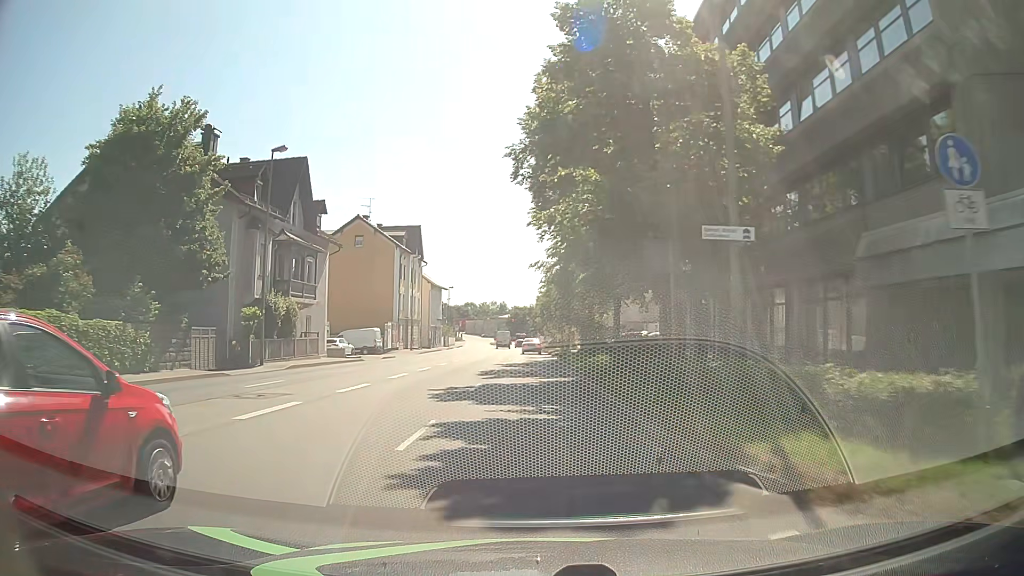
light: Day
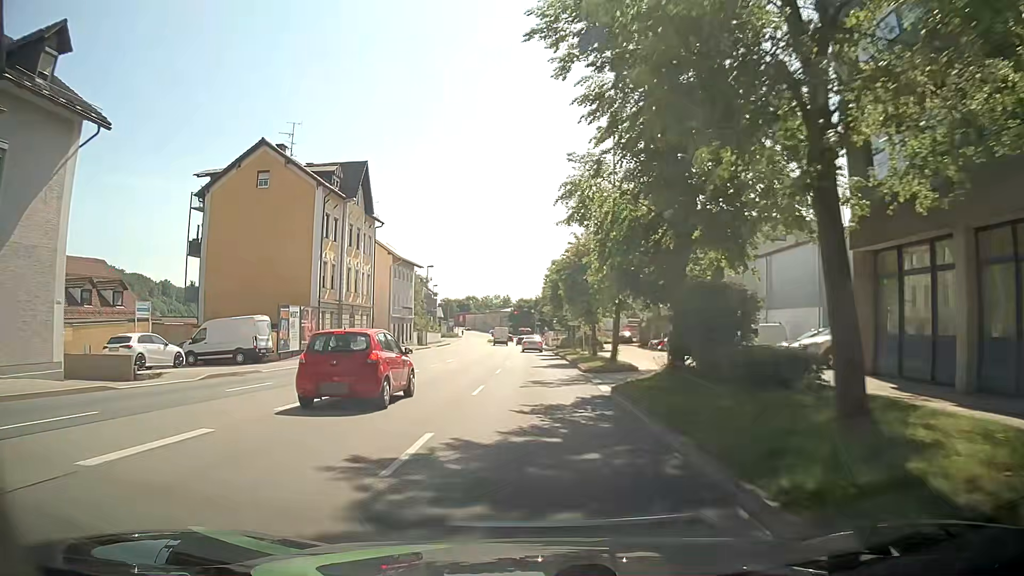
(-0.2, +28.6) m; 0°
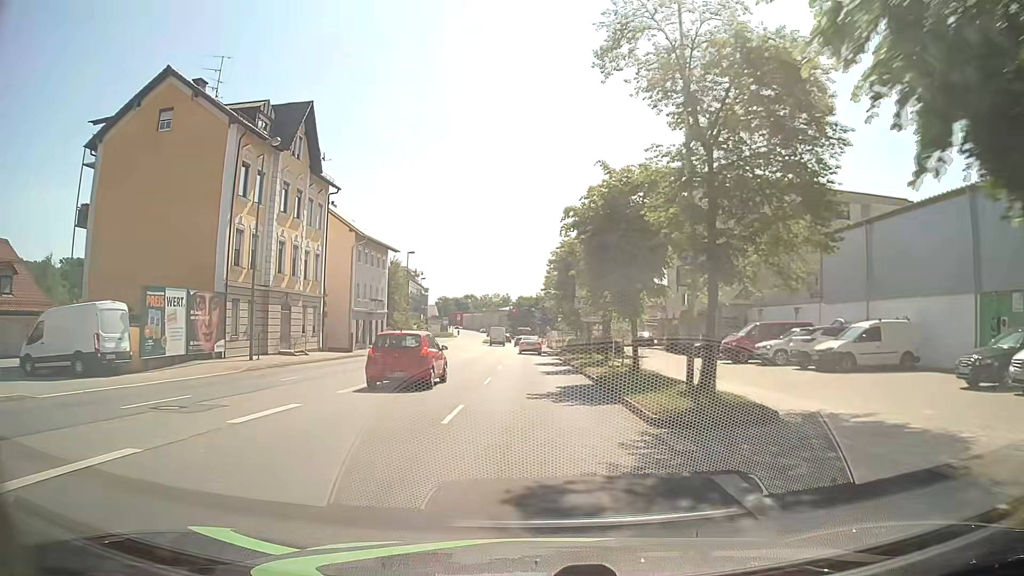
(-0.1, +14.1) m; -1°
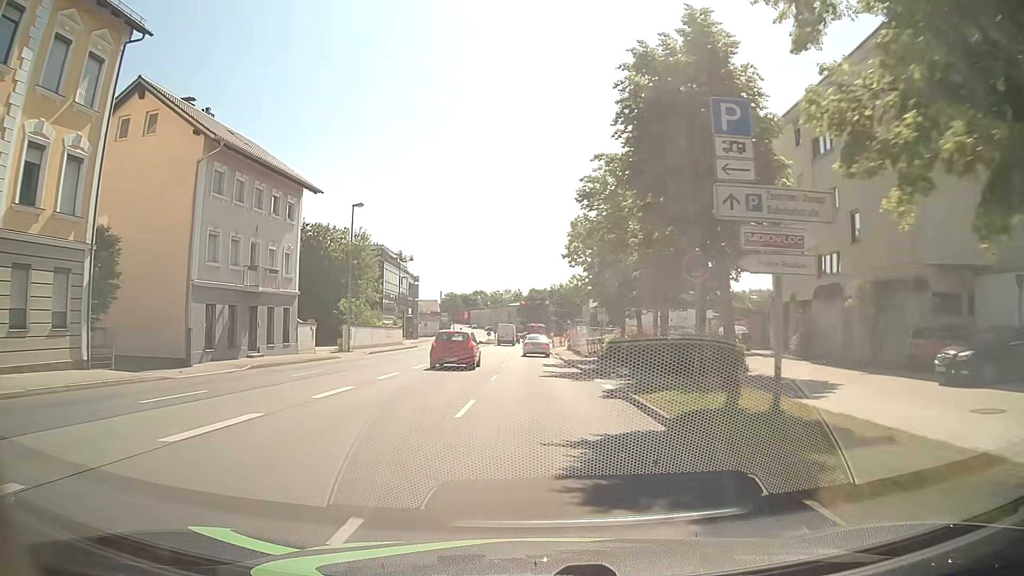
(0.0, +26.3) m; -1°
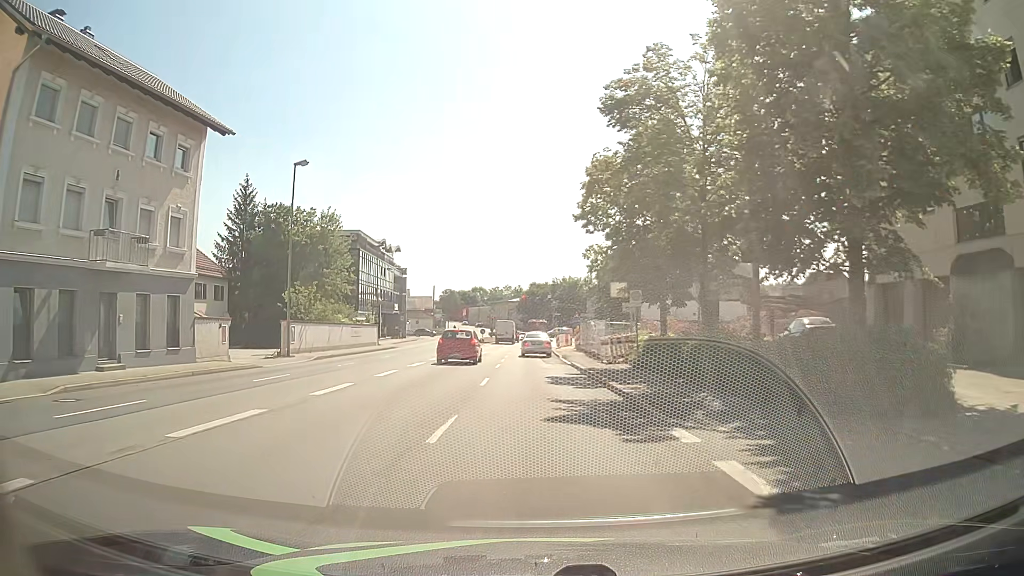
(0.0, +11.7) m; +1°
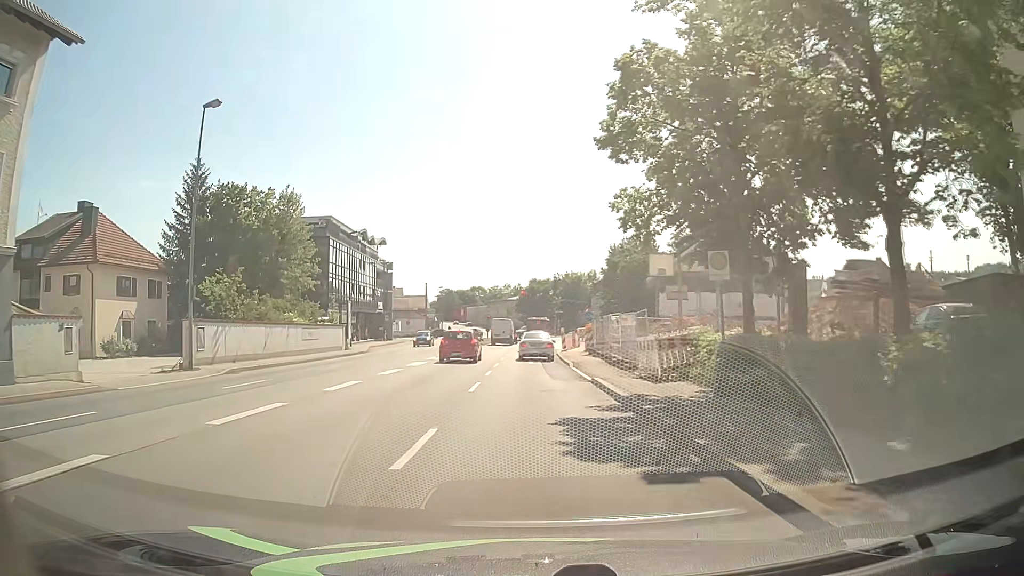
(-0.1, +10.5) m; 0°
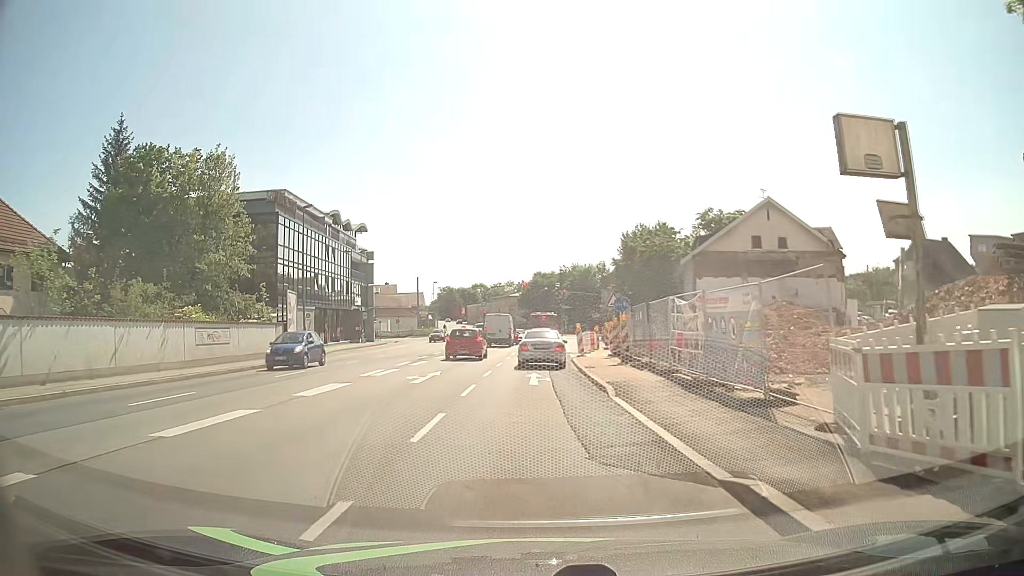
(-0.1, +13.1) m; 0°
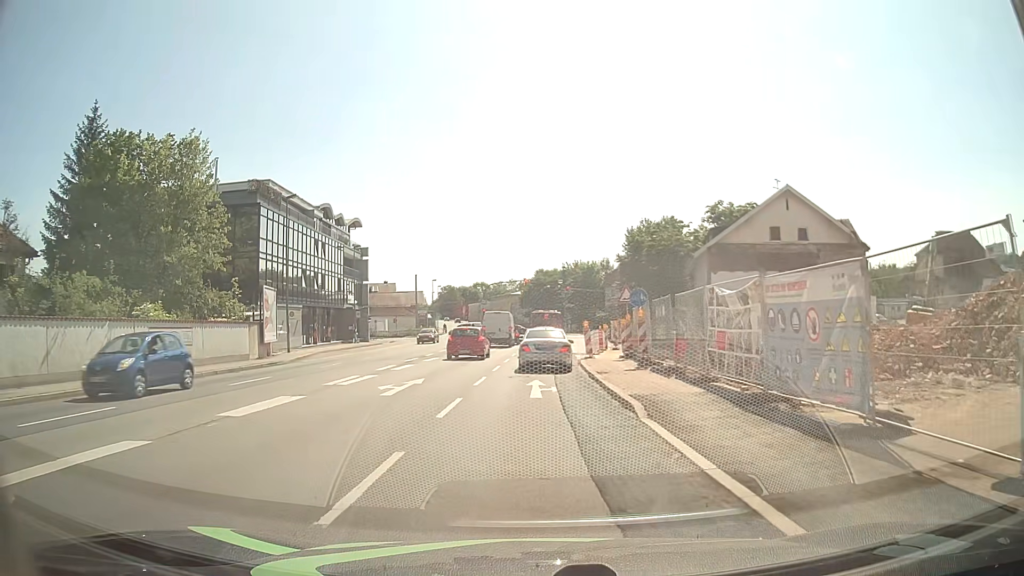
(0.0, +3.6) m; 0°
(0, +10) (0, +20) (0, +30) (+1, +40) (+3, +50) (+4, +60) (+4, +70) (+4, +80) (+5, +89) (+14, +94) m
